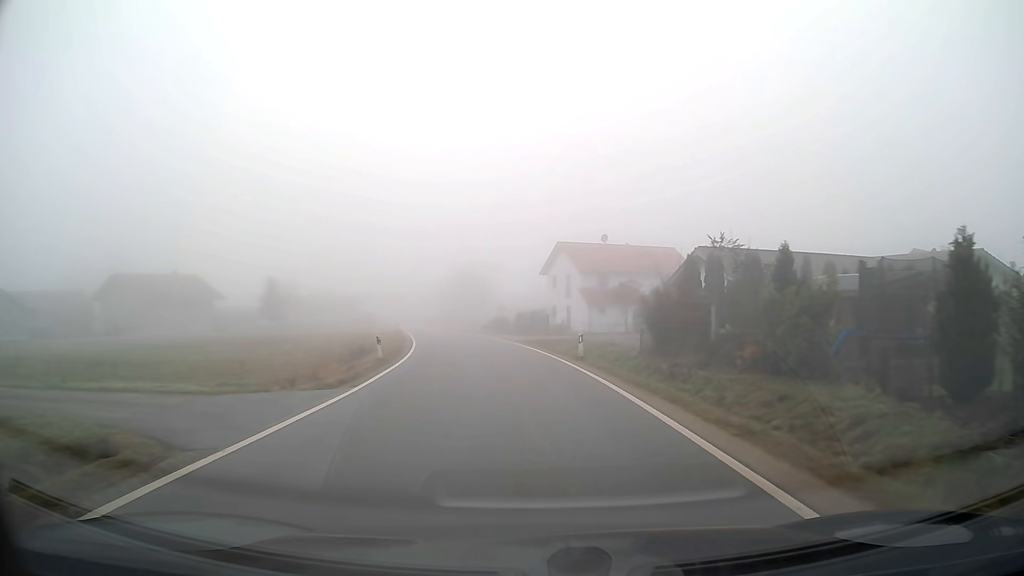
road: tertiary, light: Day
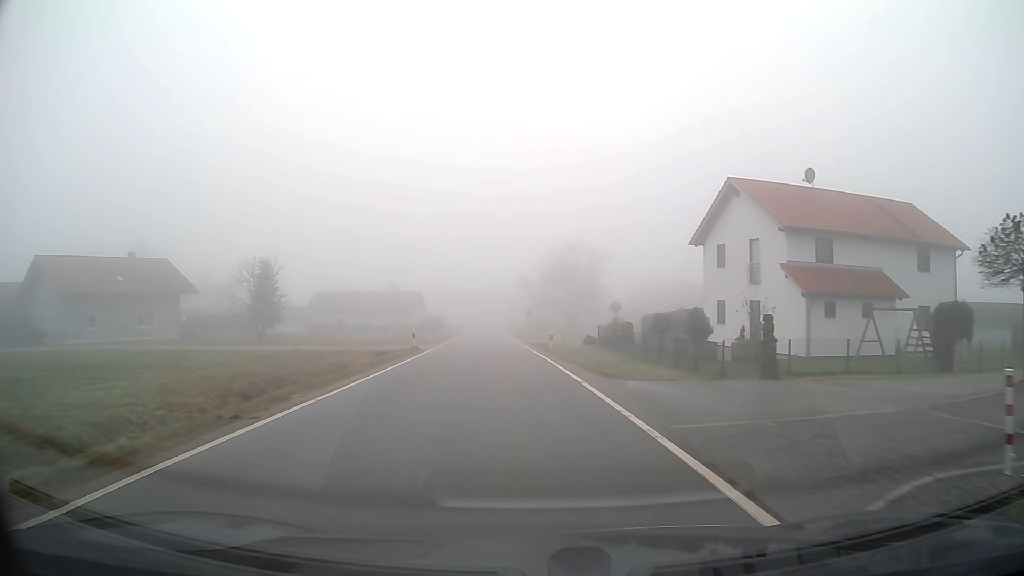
(-2.3, +32.4) m; -9°
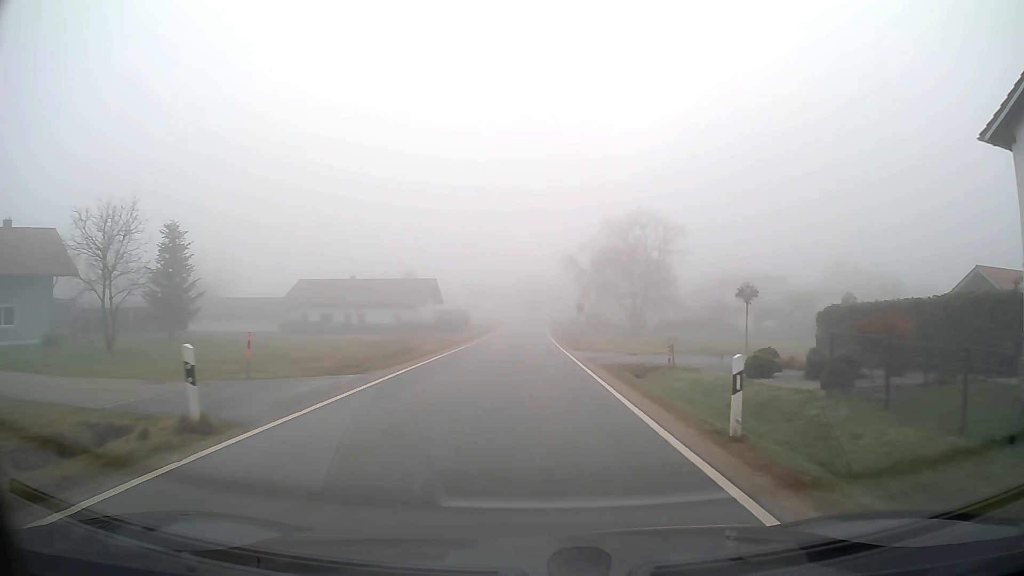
(-0.8, +24.4) m; -3°
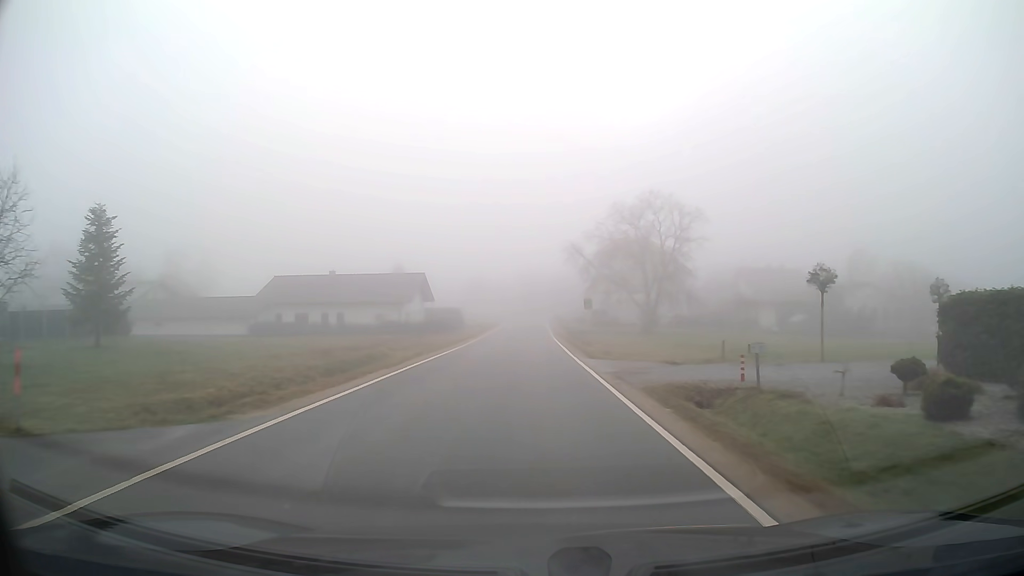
(0.0, +8.1) m; 0°
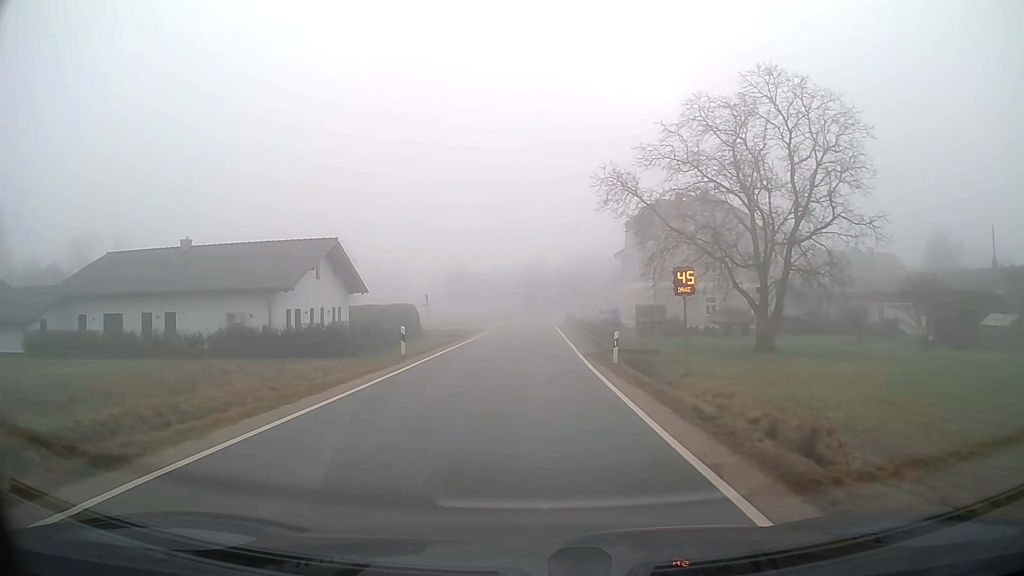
(-0.1, +31.8) m; 0°
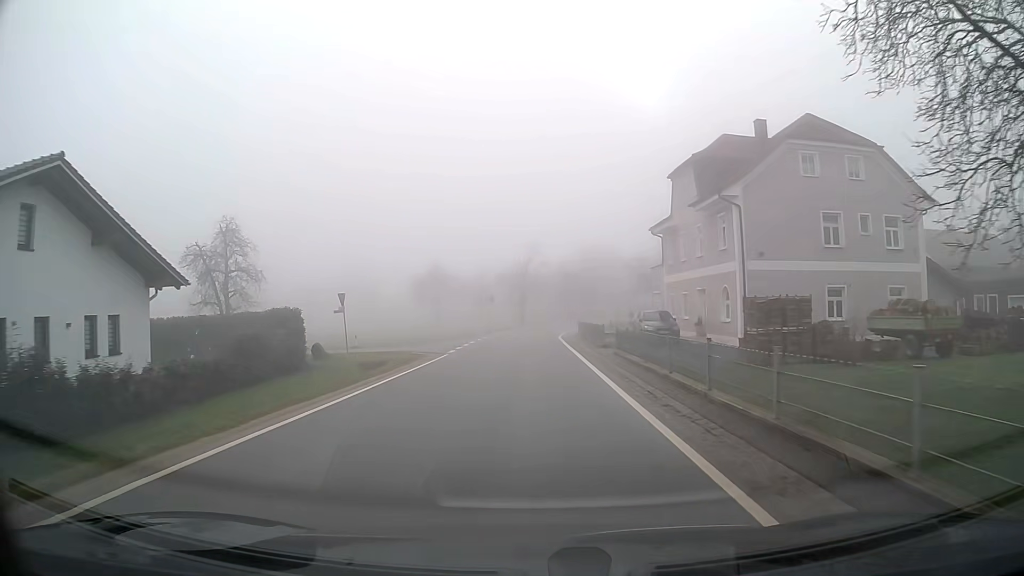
(+0.1, +23.9) m; 0°
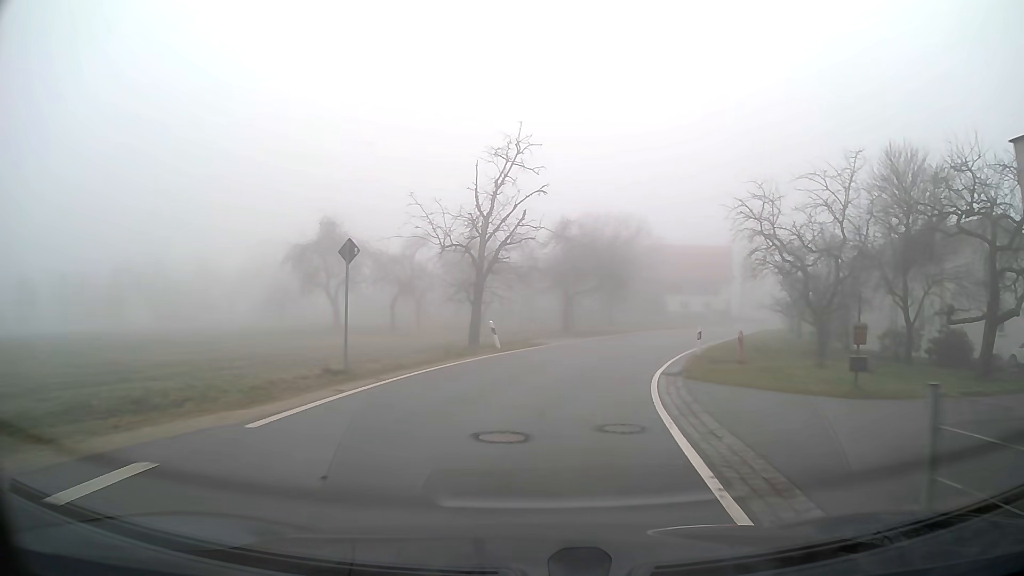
(+0.4, +39.0) m; +4°
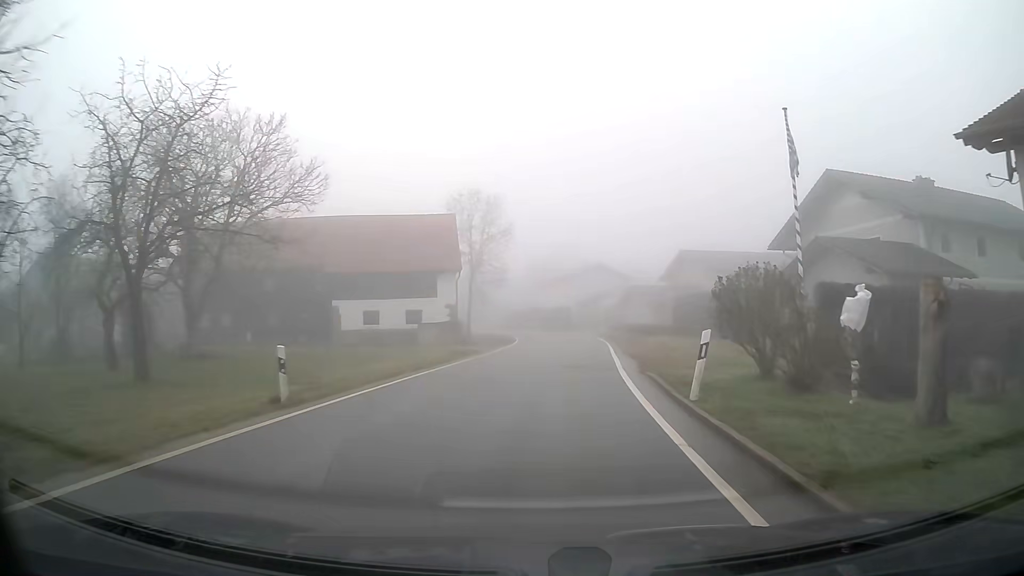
(+8.1, +35.6) m; +24°
(0, +10) (+1, +20) (+1, +30) (+1, +40) (+1, +50) (-1, +60) (-3, +69) (-6, +79) (-9, +89) (-12, +98) m
